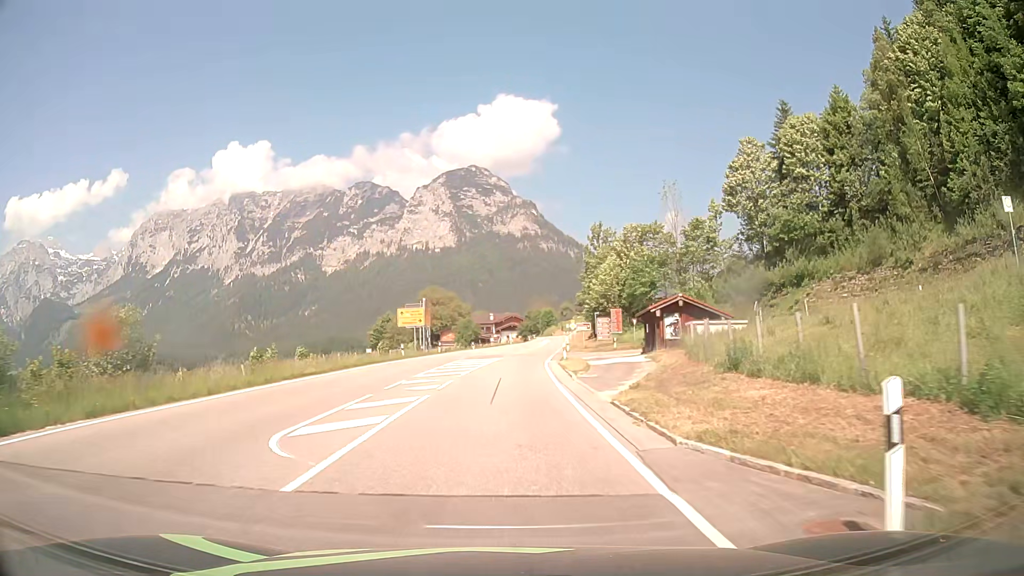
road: primary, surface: asphalt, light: Day
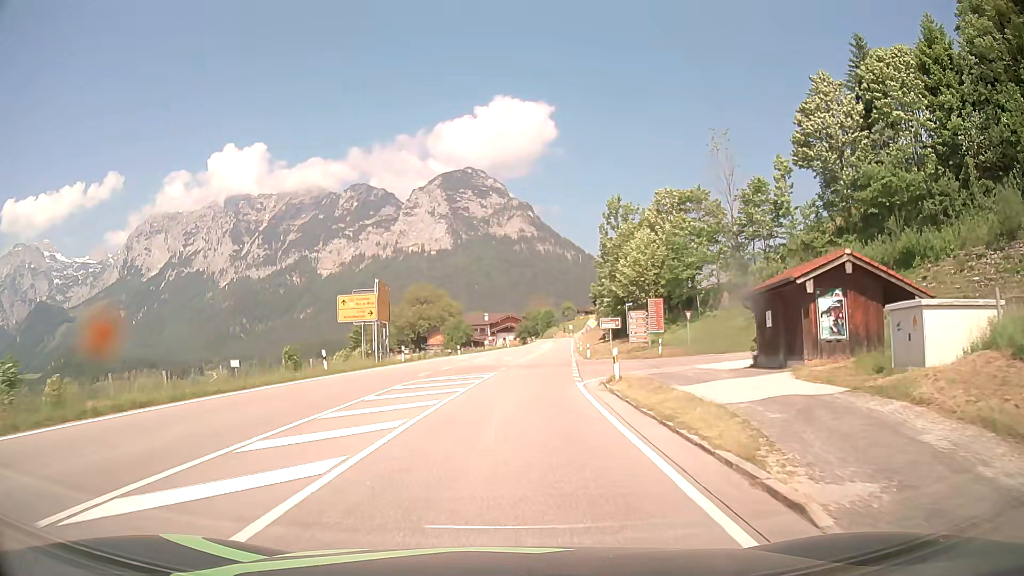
(+0.1, +20.3) m; 0°
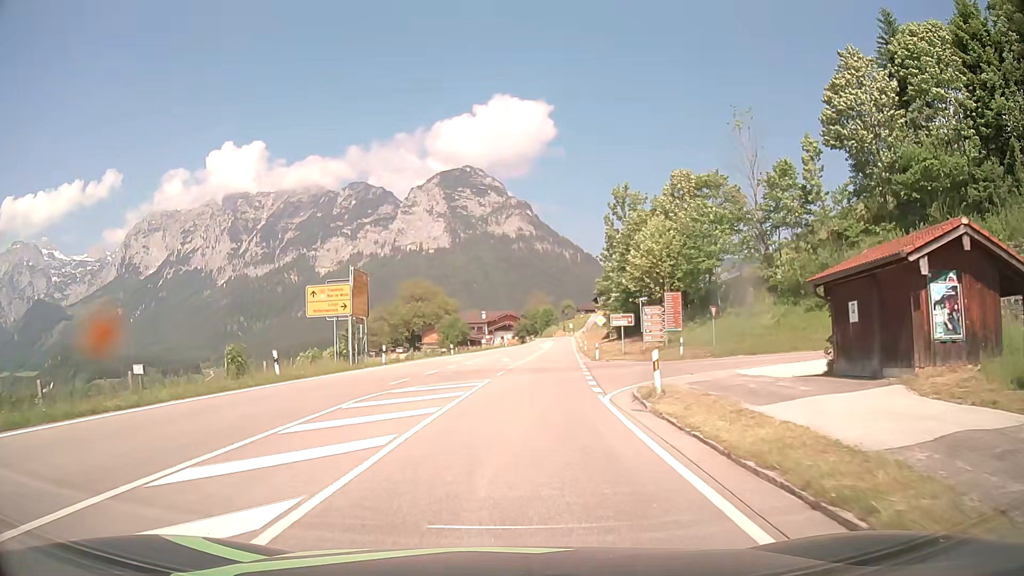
(0.0, +5.9) m; 0°
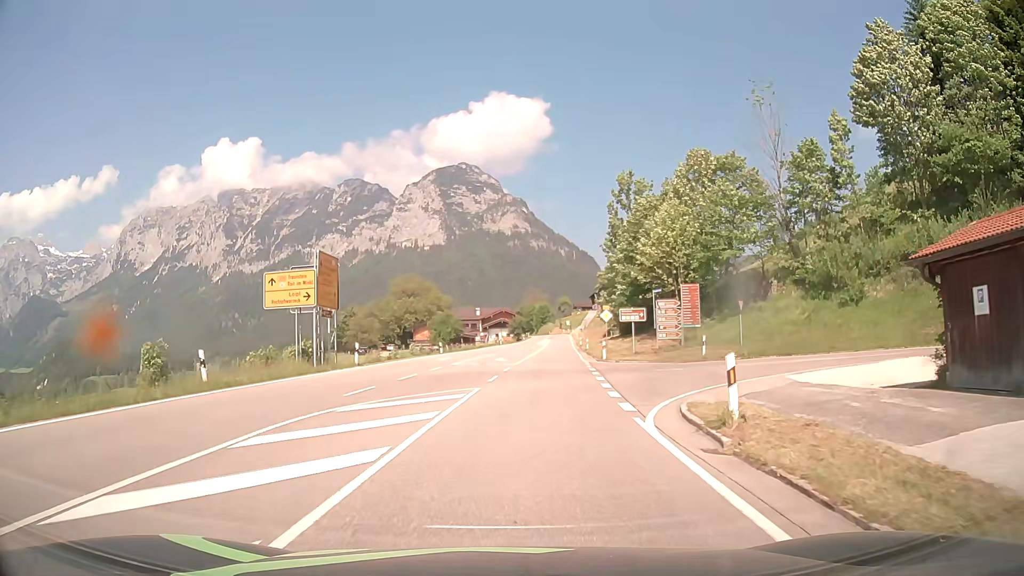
(0.0, +5.4) m; 0°
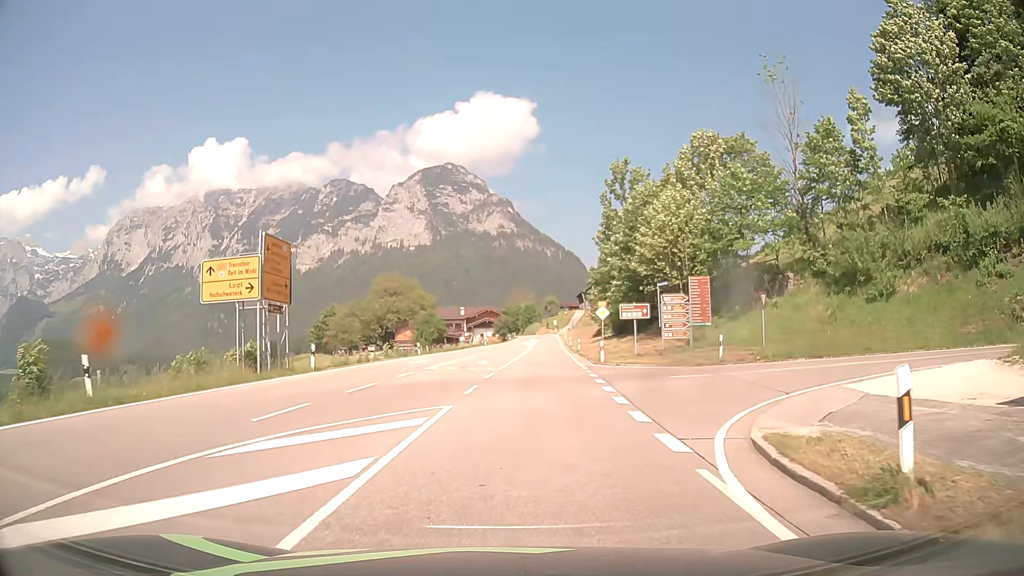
(0.0, +4.8) m; +1°
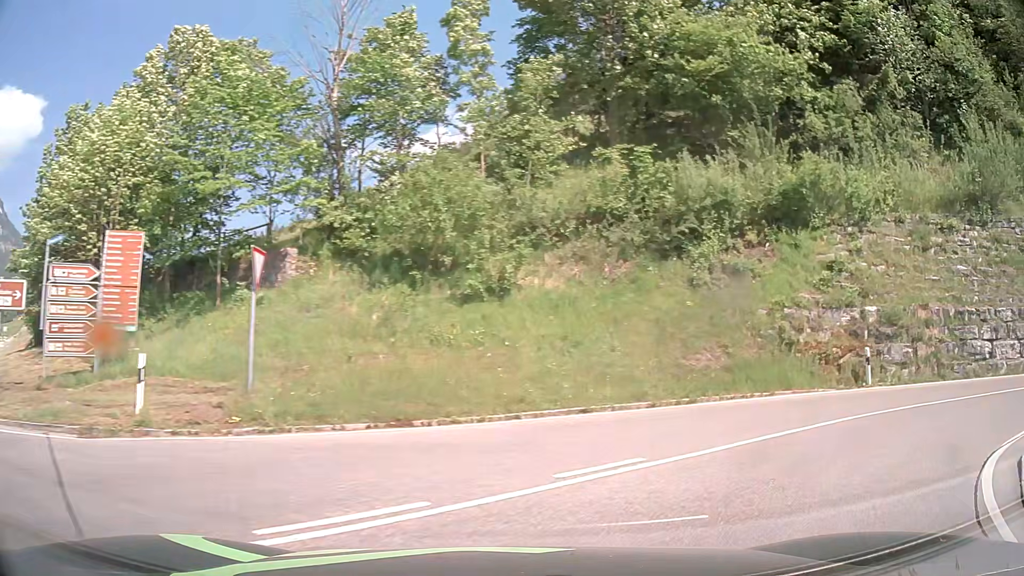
(+4.7, +17.3) m; +46°
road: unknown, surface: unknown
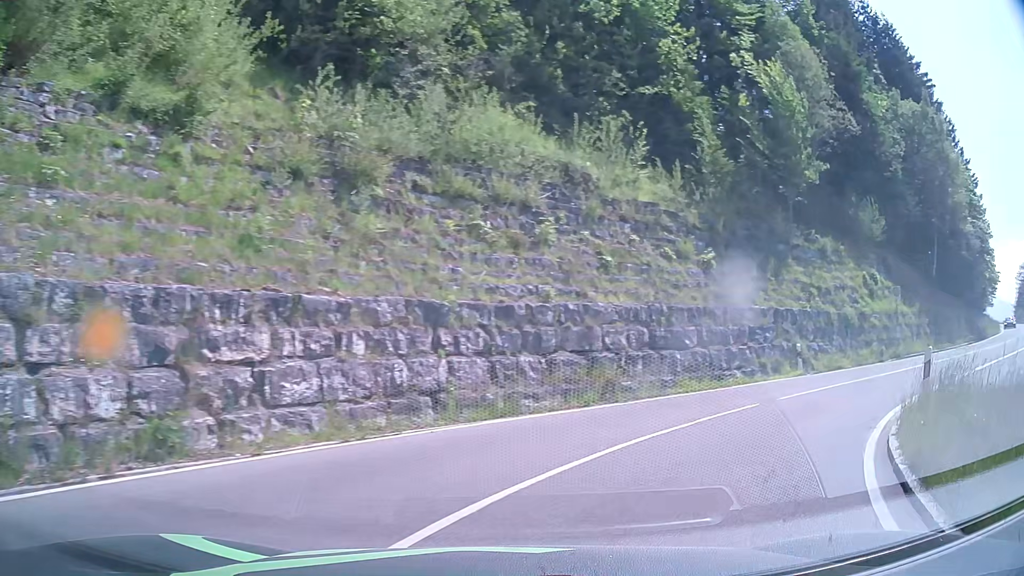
(+11.0, +11.7) m; +83°
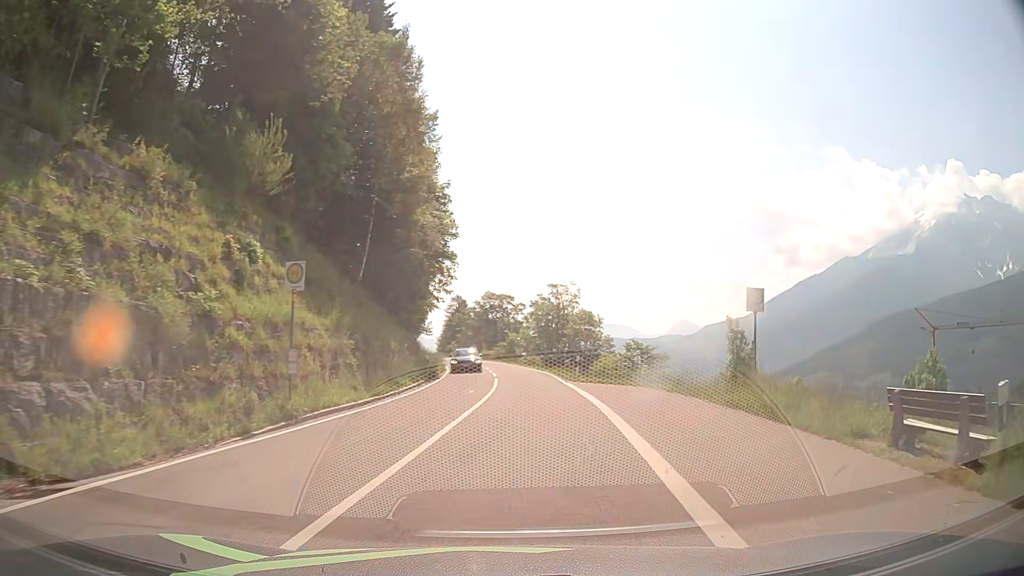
(+8.4, +15.3) m; +52°
(0, +10) (+1, +20) (+1, +30) (+1, +40) (0, +50) (-1, +60) (-2, +70) (-4, +80) (-5, +90) (-7, +99) m
